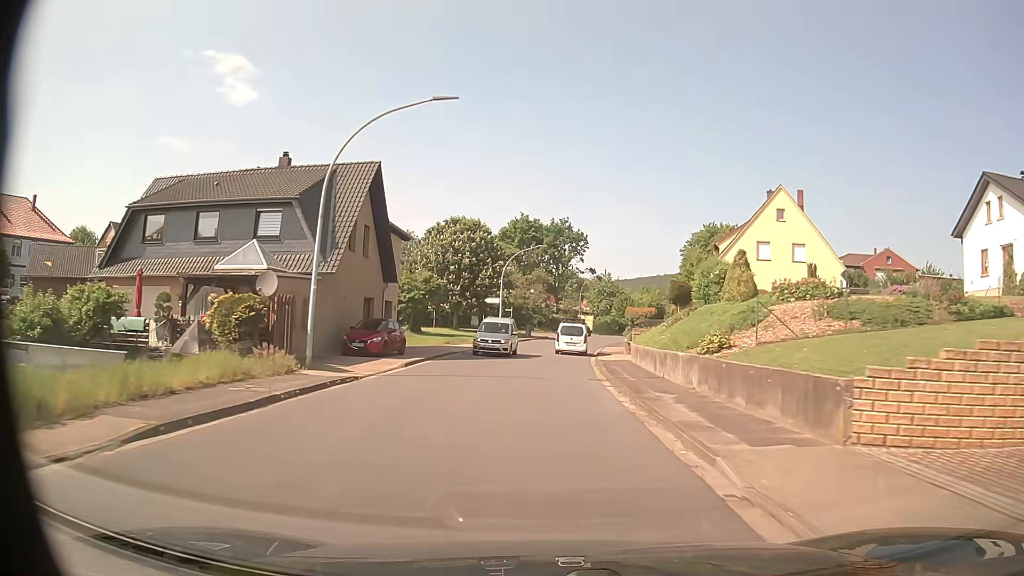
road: tertiary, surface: asphalt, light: Day
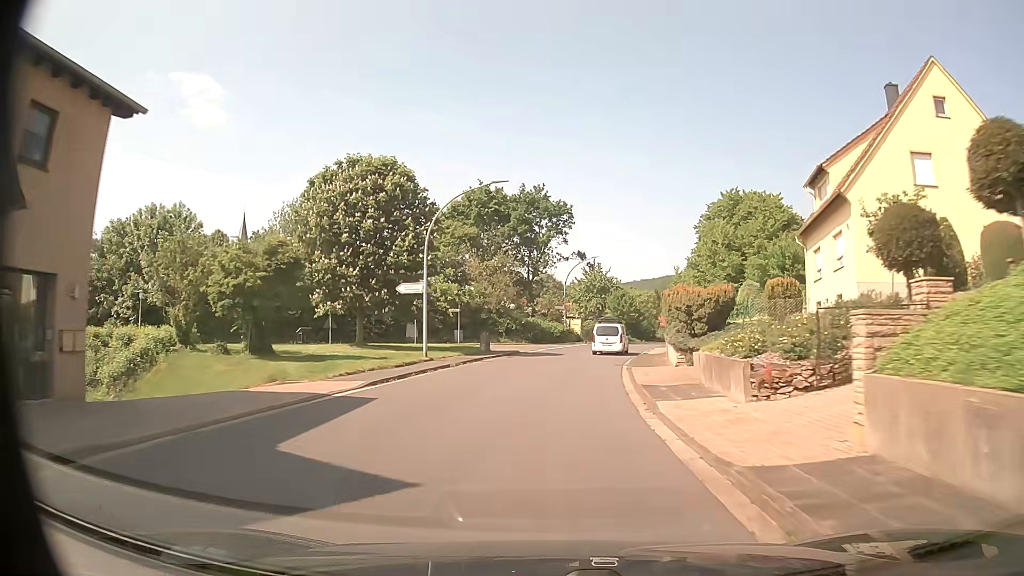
(+0.4, +25.9) m; +2°
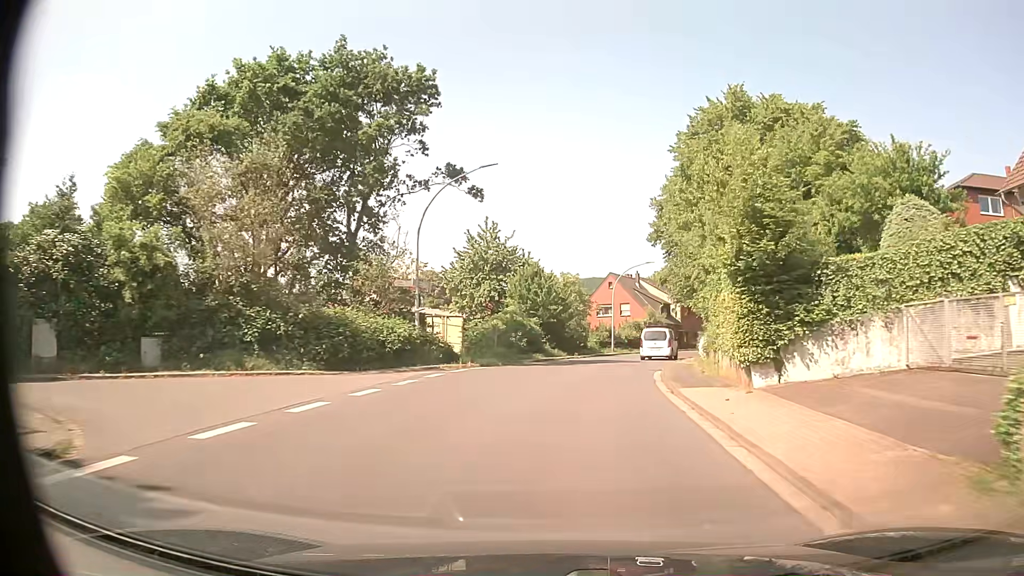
(+2.4, +34.6) m; +9°
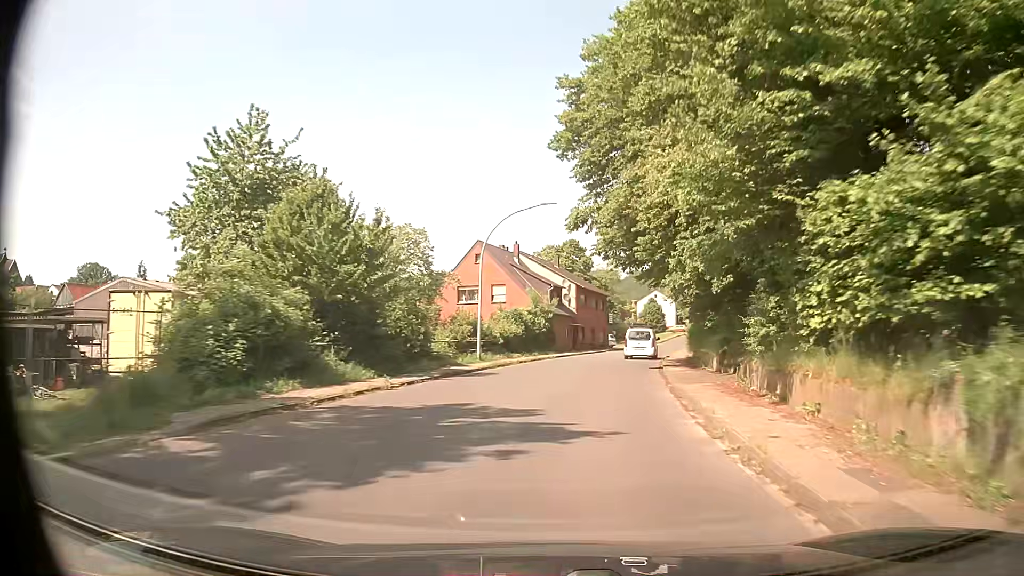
(+2.3, +25.1) m; +11°
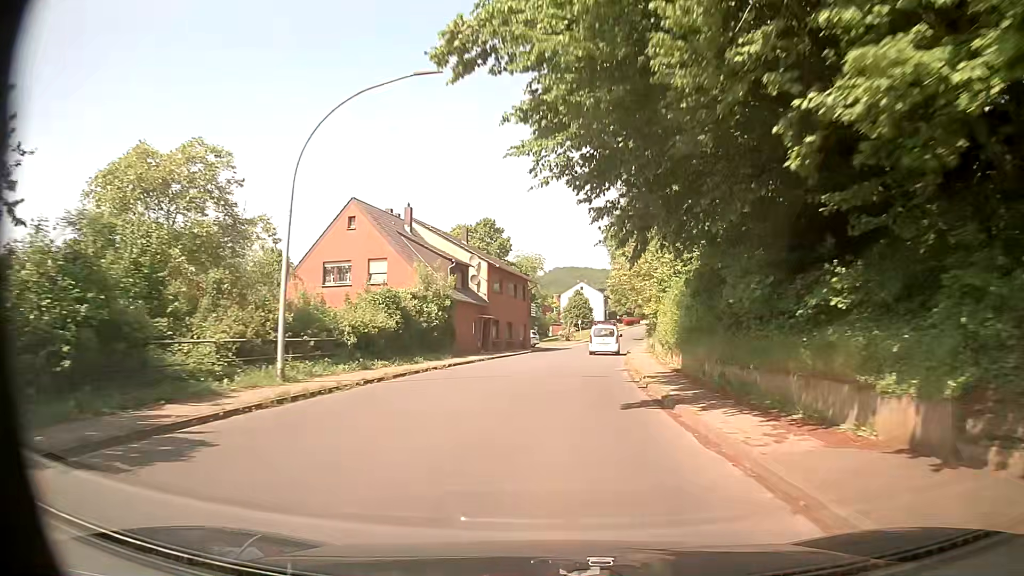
(+1.1, +16.5) m; +7°
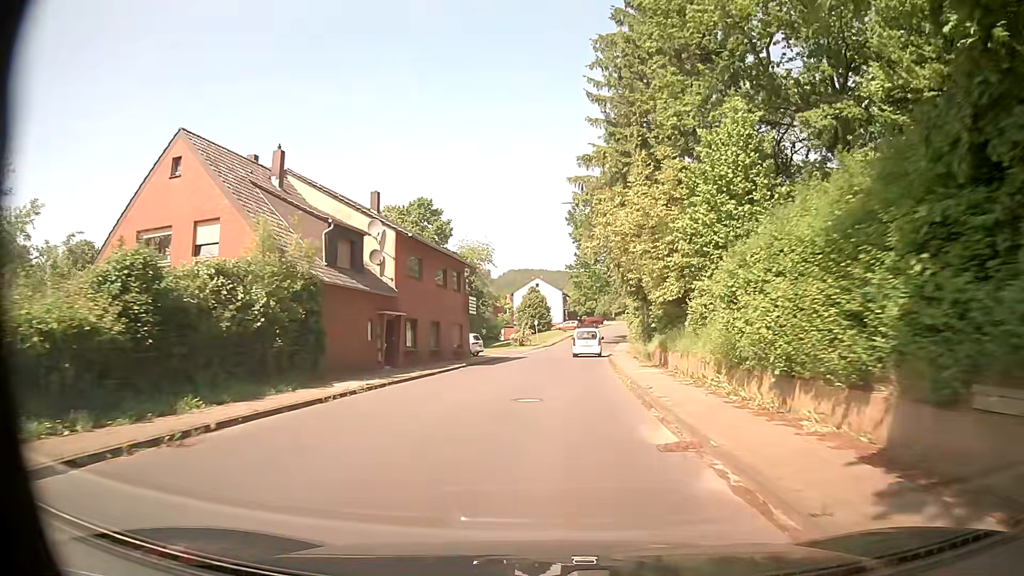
(+0.6, +16.5) m; +3°
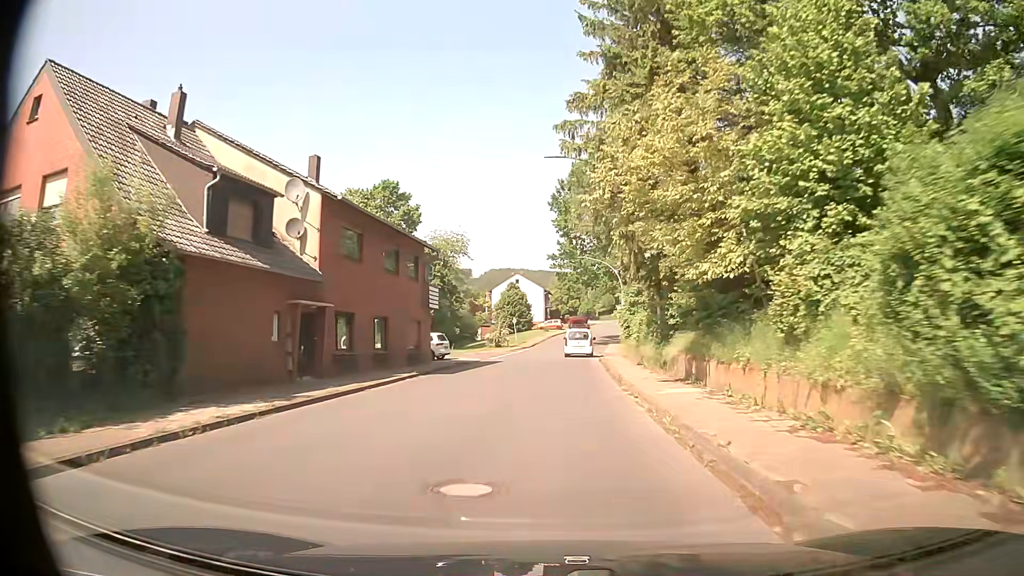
(+0.2, +8.2) m; +2°
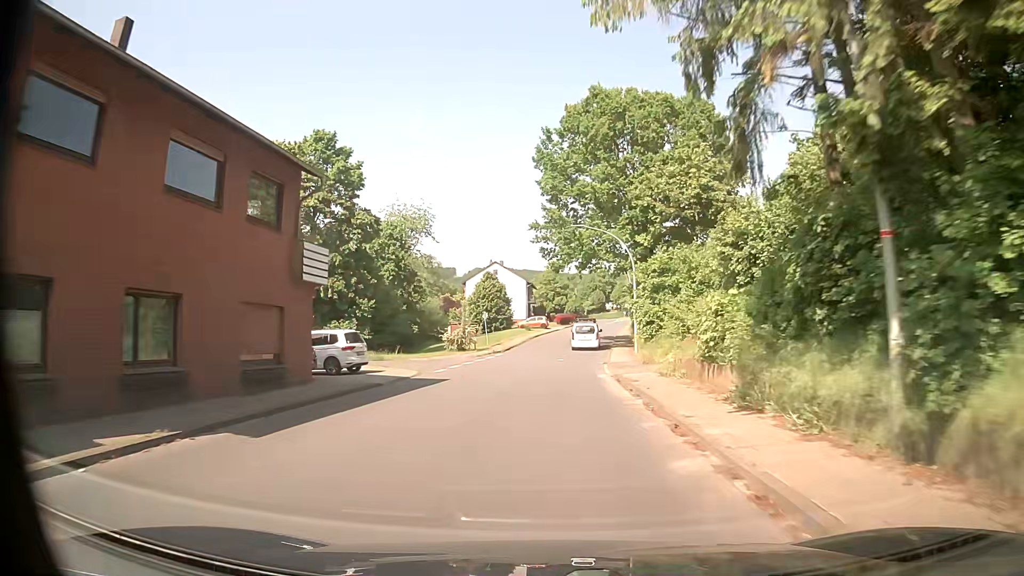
(+0.1, +16.4) m; +1°
(0, +10) (0, +20) (+1, +30) (+1, +40) (+2, +50) (+4, +60) (+5, +70) (+7, +80) (+8, +89) (+10, +99) m
